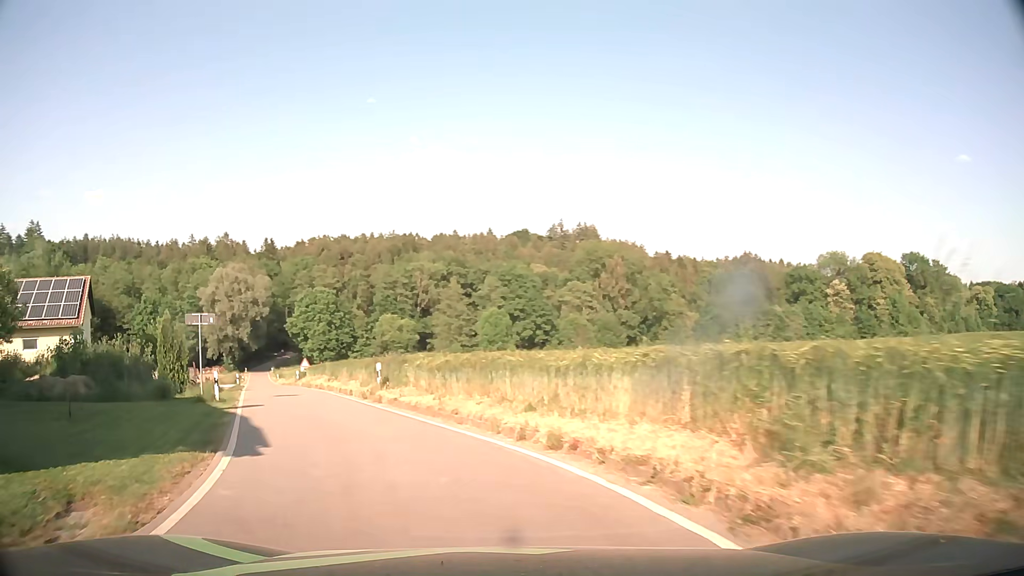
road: tertiary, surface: asphalt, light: Day
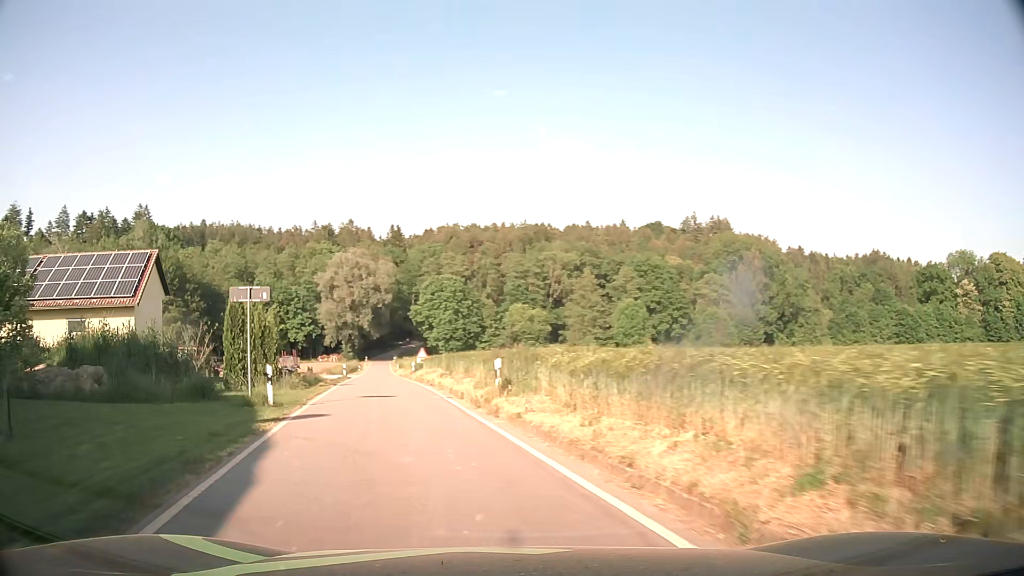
(-0.6, +6.4) m; -10°
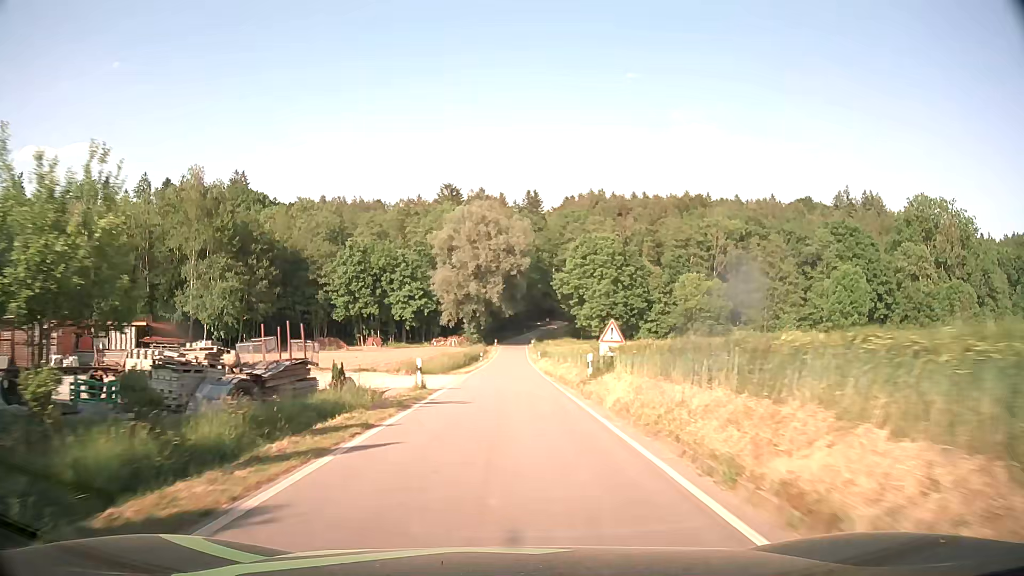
(-5.6, +30.8) m; -12°
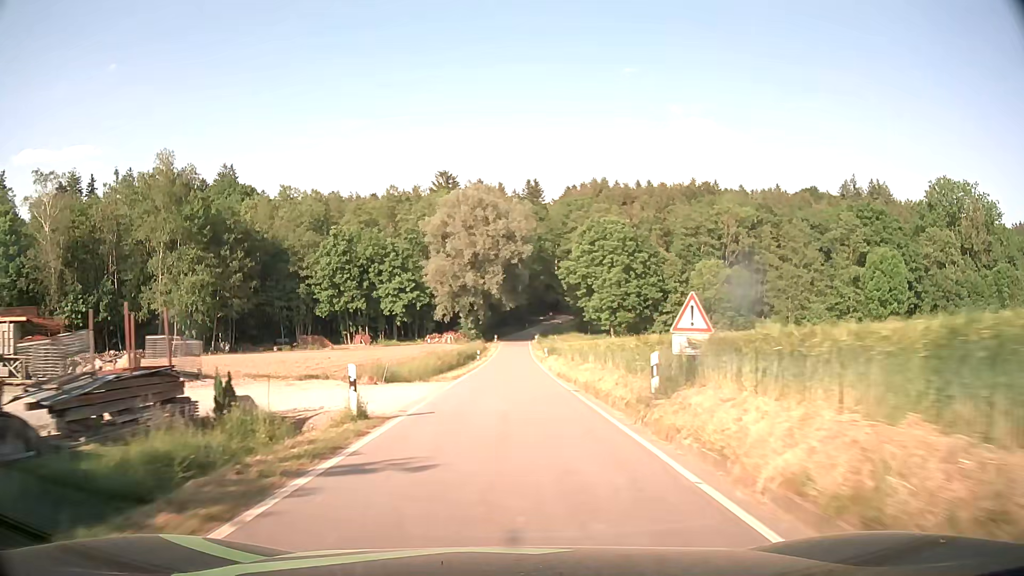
(0.0, +9.4) m; 0°
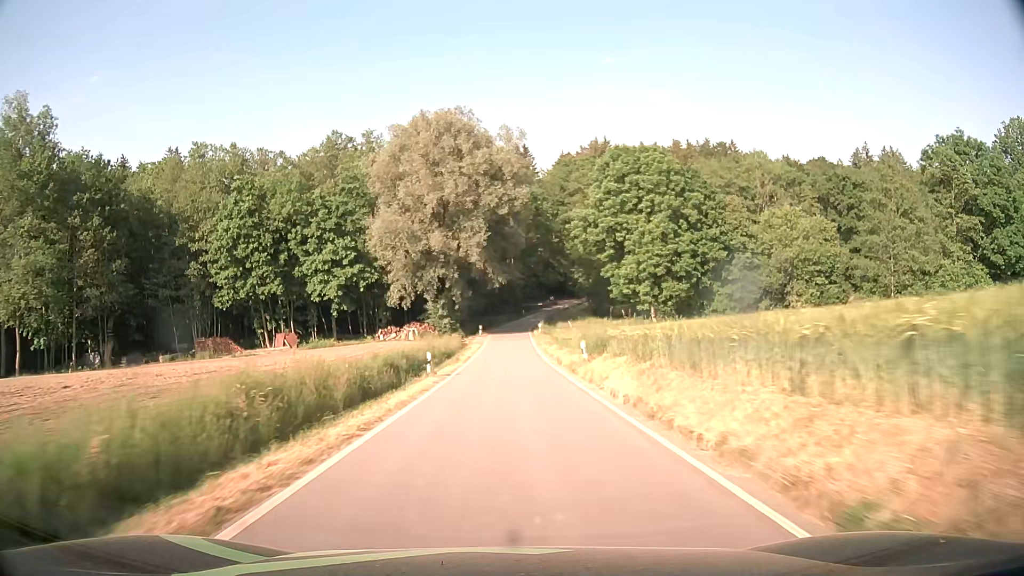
(+0.2, +30.4) m; +1°
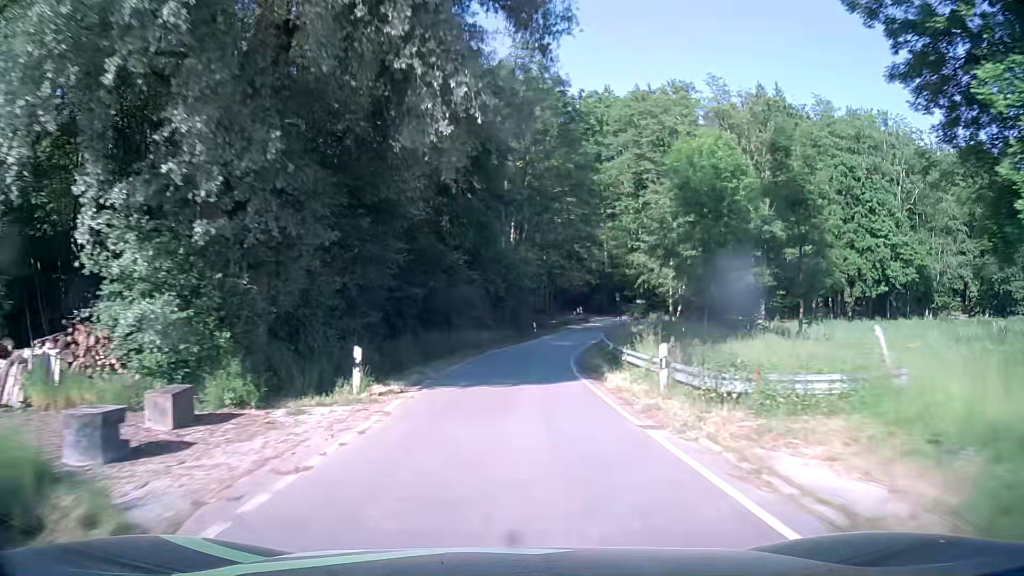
(+0.2, +52.1) m; 0°
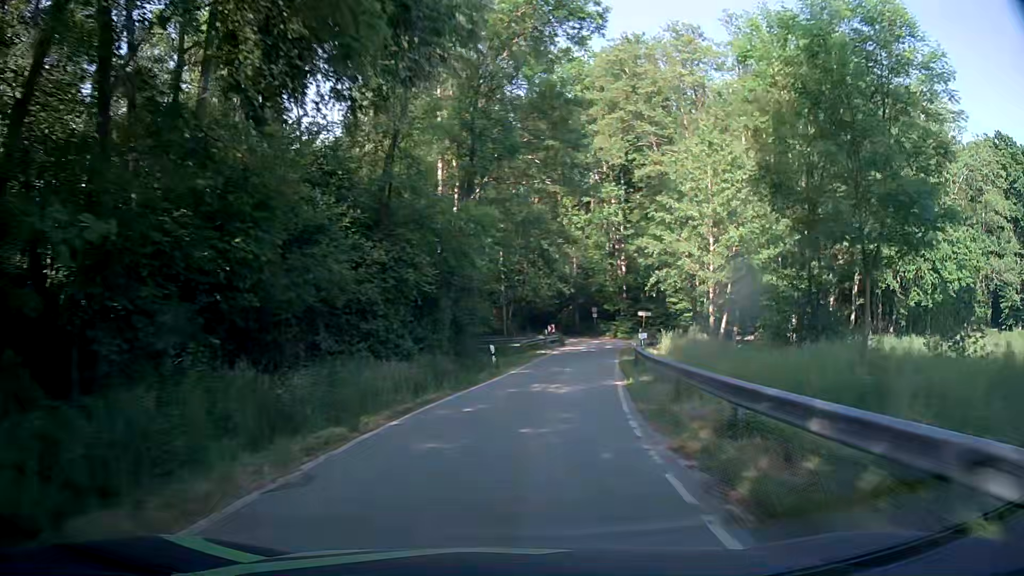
(+0.5, +19.3) m; +3°
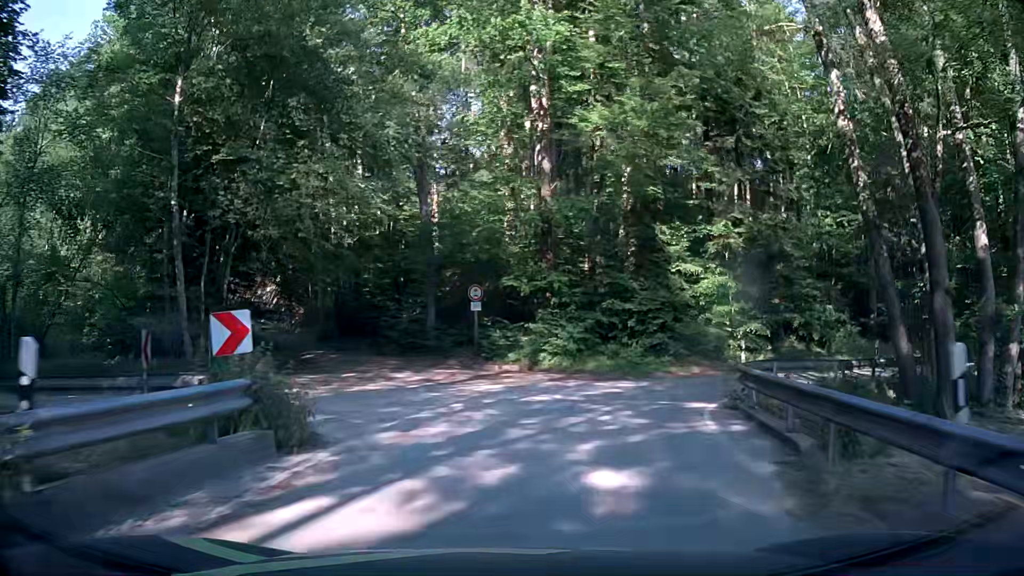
(+5.4, +39.6) m; +11°
